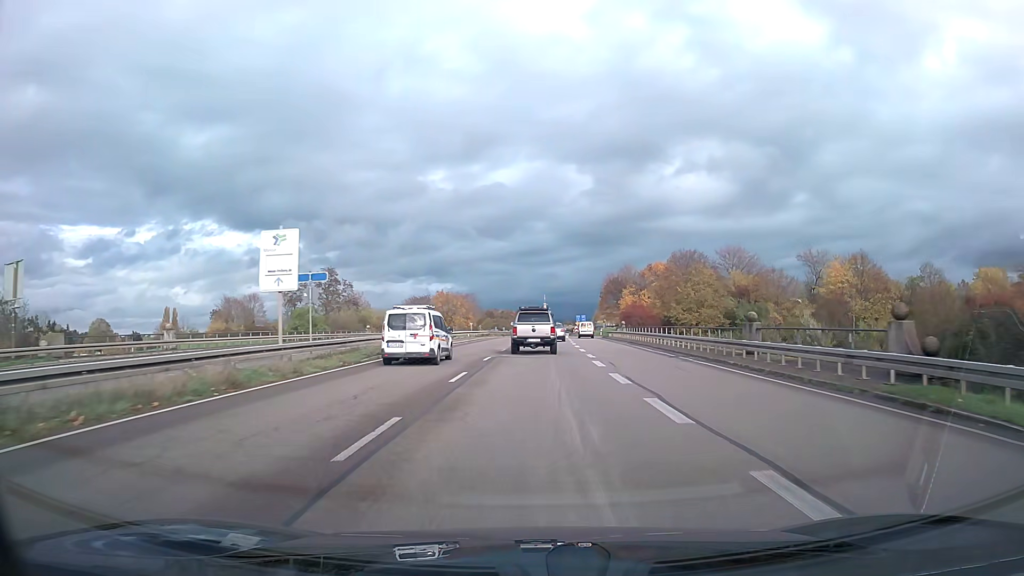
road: trunk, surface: asphalt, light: Day
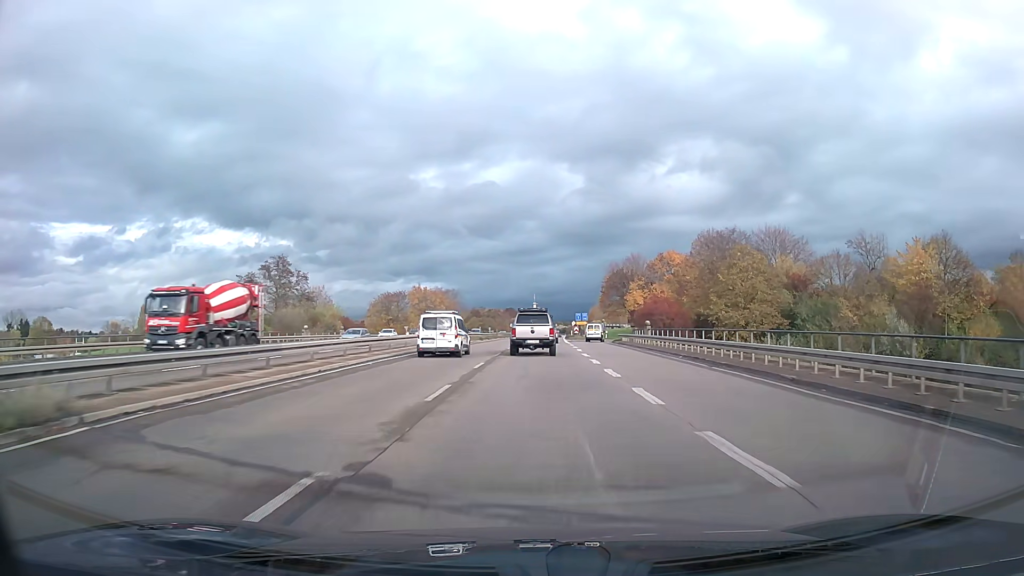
(+0.2, +21.2) m; +1°
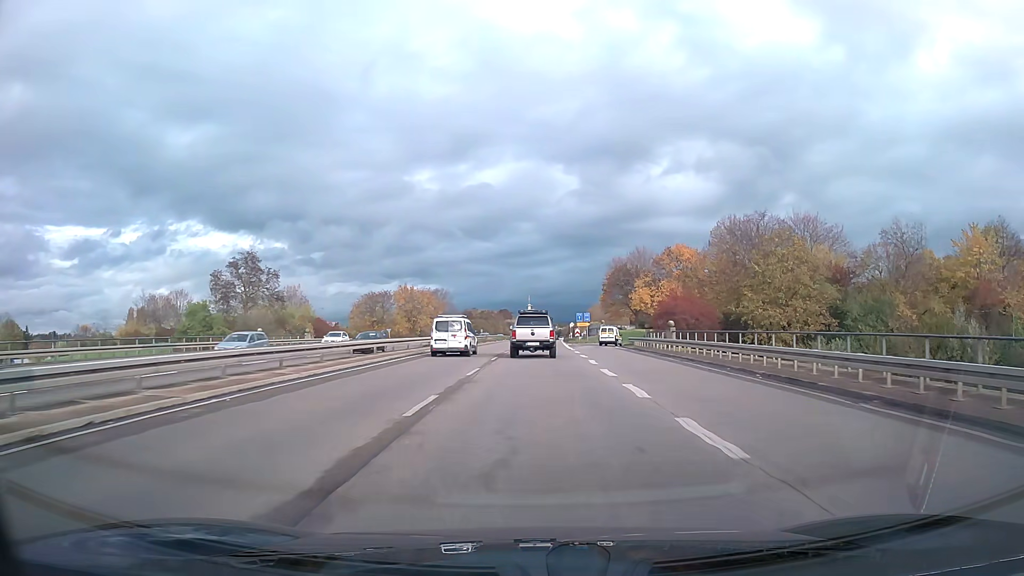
(0.0, +10.6) m; 0°
